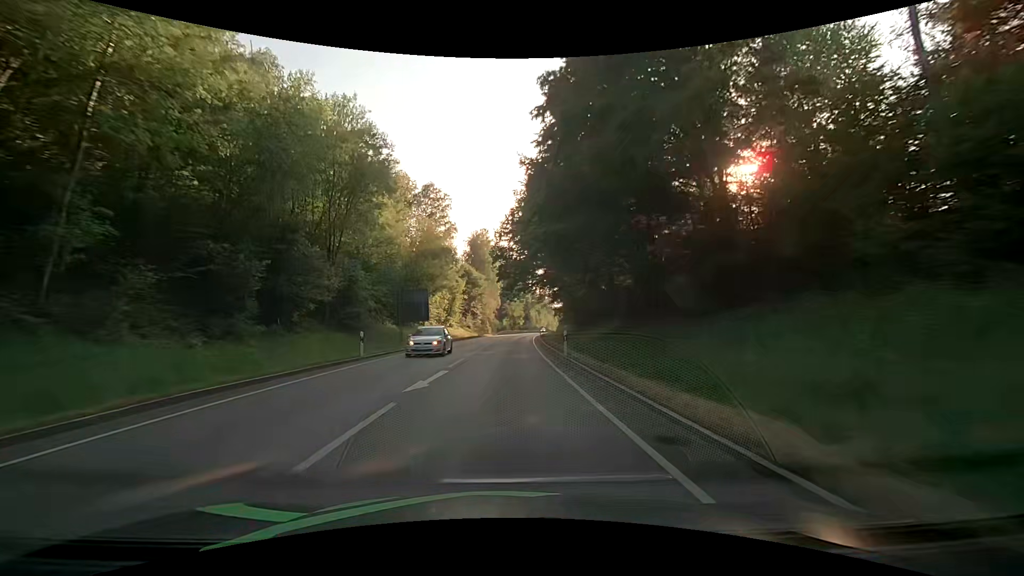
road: primary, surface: asphalt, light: Day
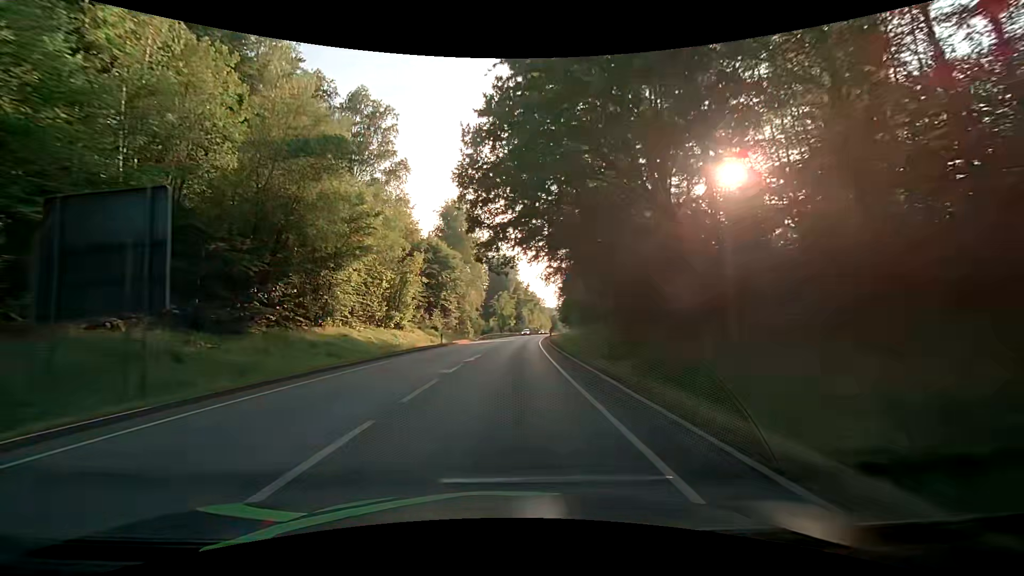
(+0.4, +31.5) m; 0°
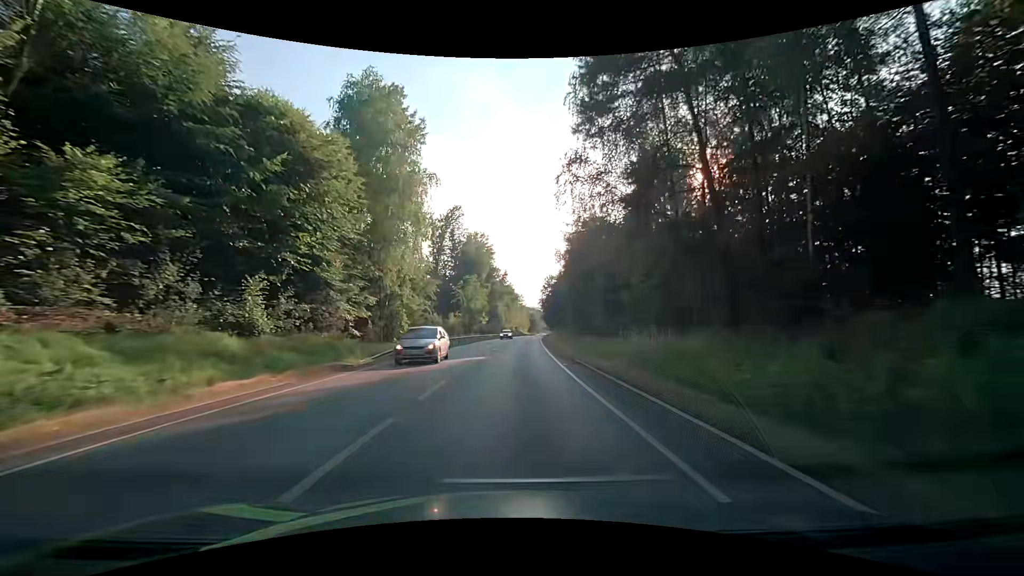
(+1.5, +41.6) m; +4°
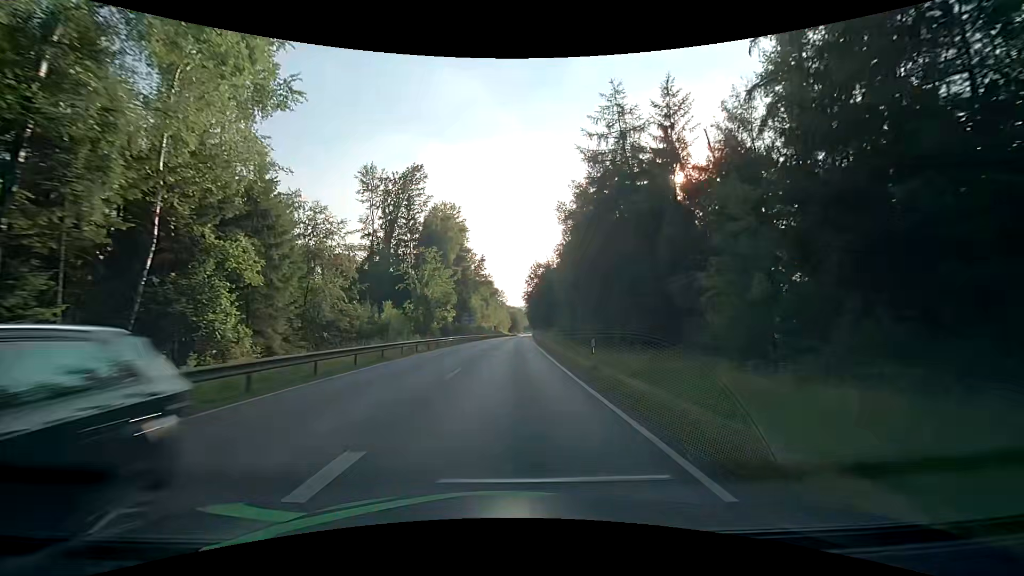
(+0.8, +32.4) m; +2°
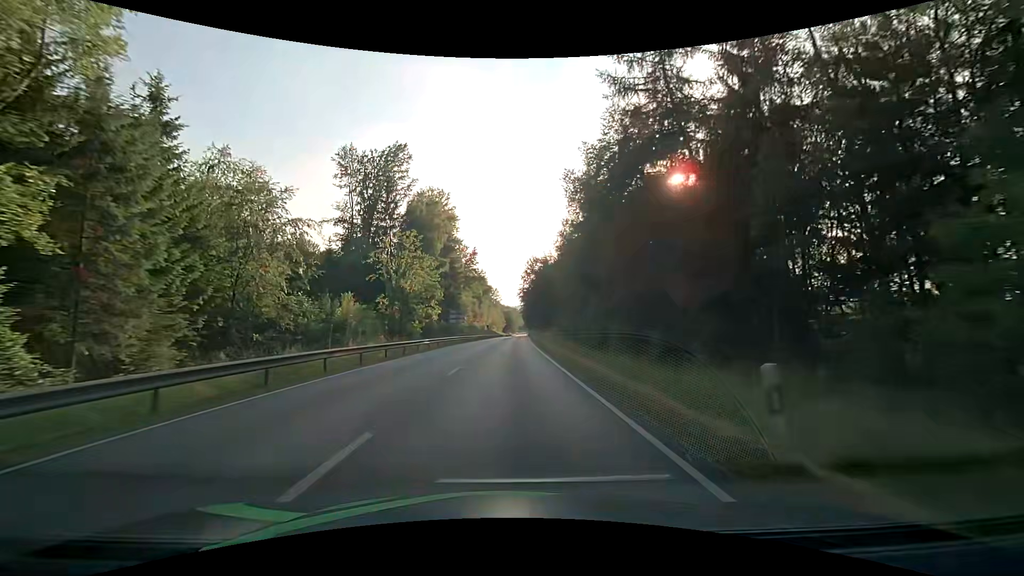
(+0.1, +11.1) m; +1°
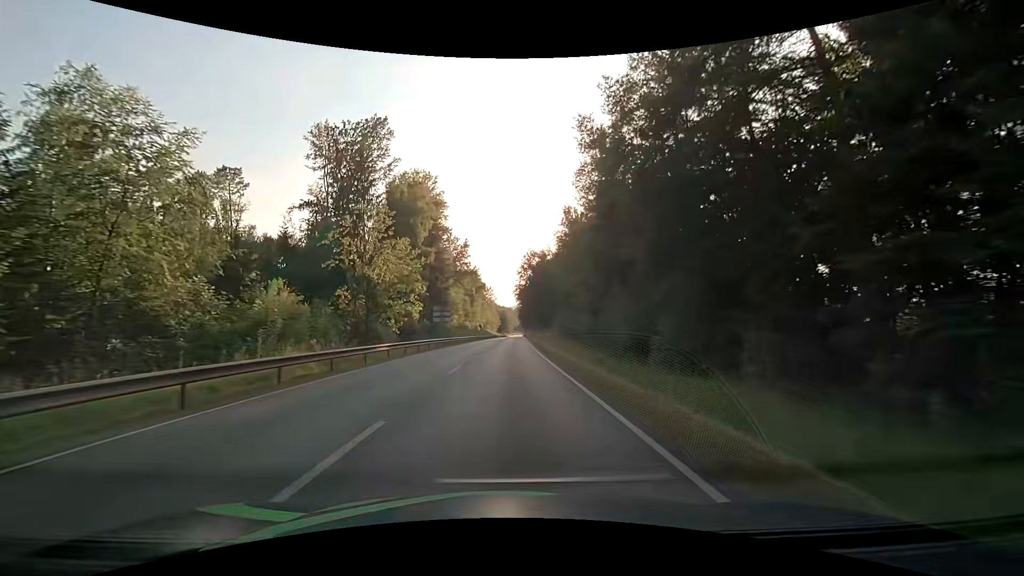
(+0.1, +11.2) m; +1°
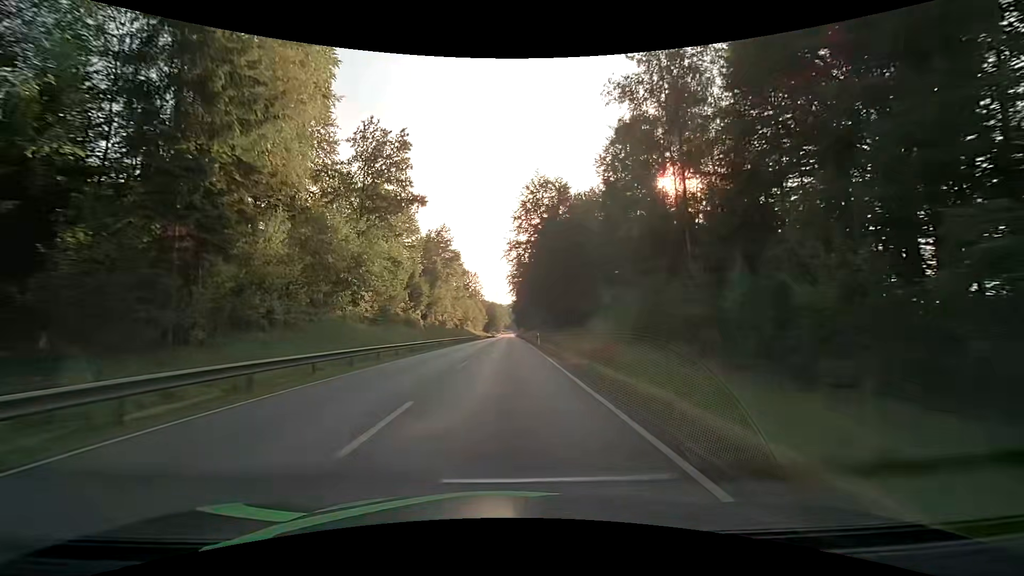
(+0.6, +57.9) m; +1°
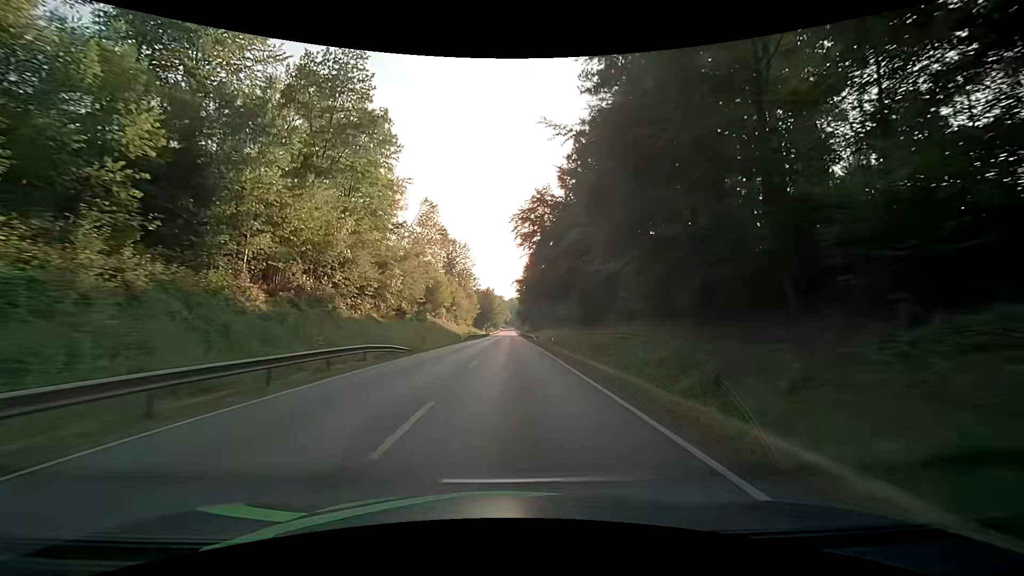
(+0.5, +60.1) m; 0°
(0, +10) (0, +20) (0, +30) (0, +40) (0, +50) (0, +60) (0, +70) (0, +80) (0, +90) (0, +100) m
